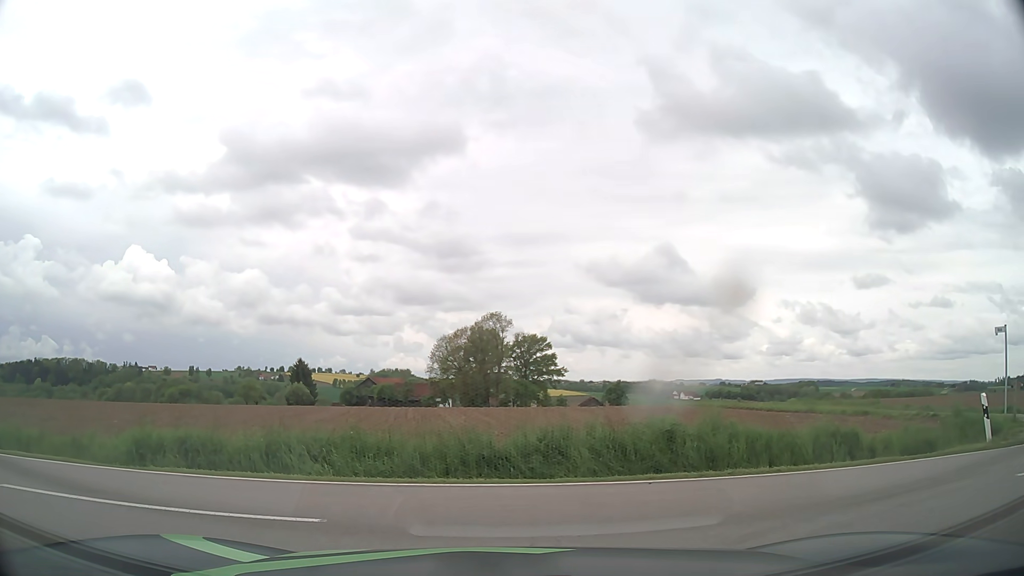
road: unclassified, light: Day
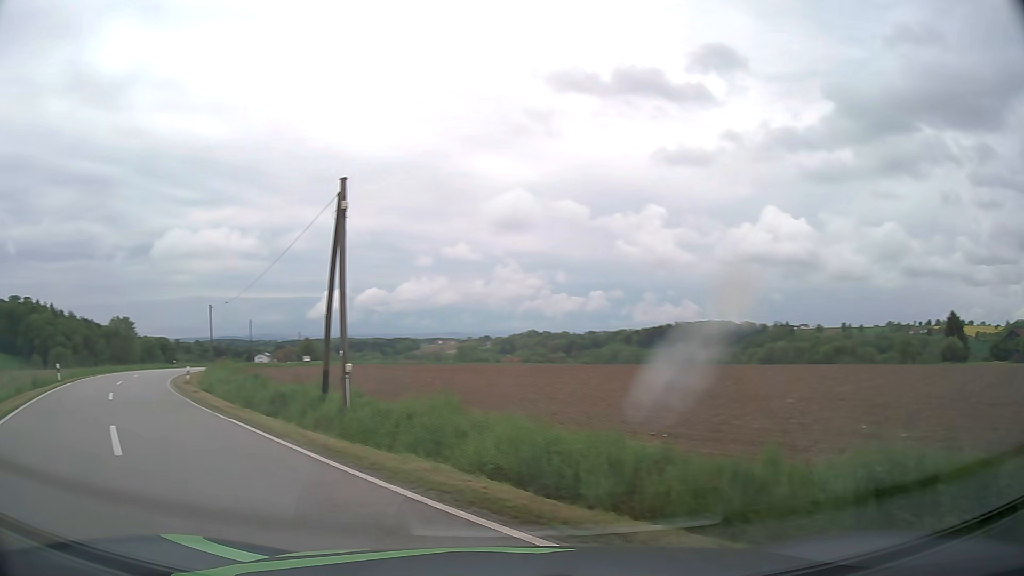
(-2.6, +7.0) m; -51°
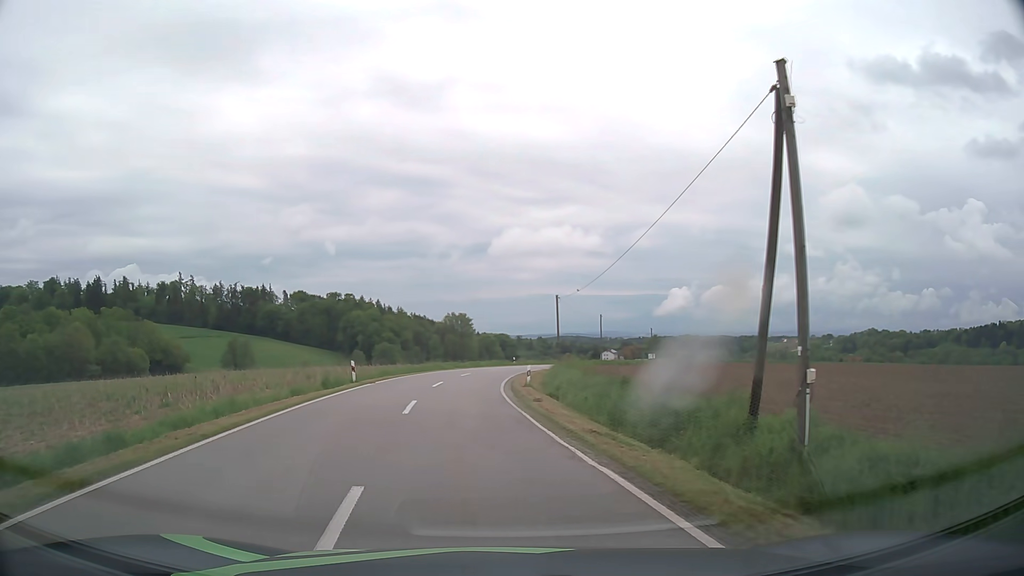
(-2.4, +6.6) m; -31°
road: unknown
(-1, +10) (-1, +20) (-2, +30) (-2, +40) (-1, +50) (0, +60) (+2, +70) (+4, +79) (+7, +89) (+10, +98) m
